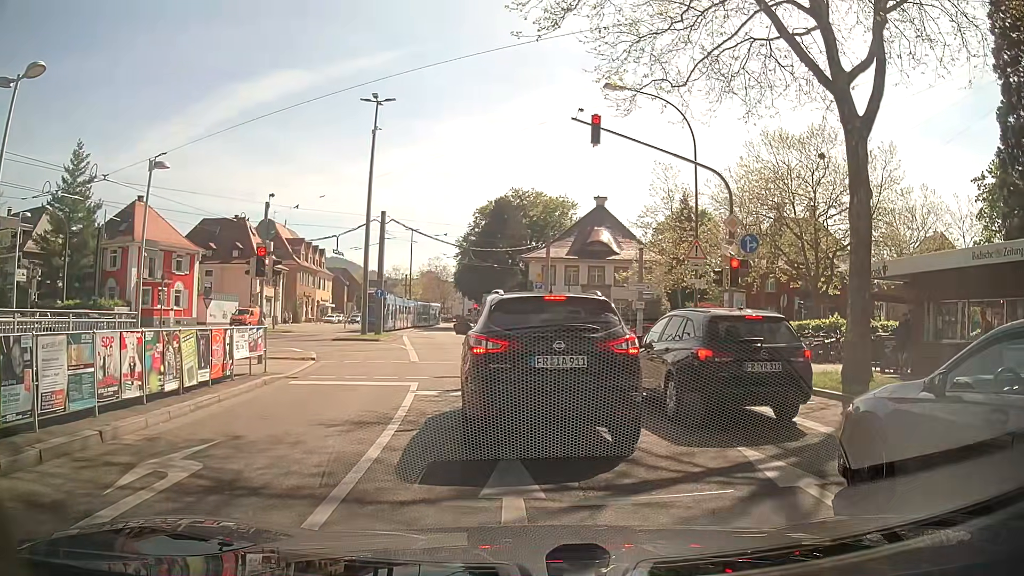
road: secondary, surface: asphalt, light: Day
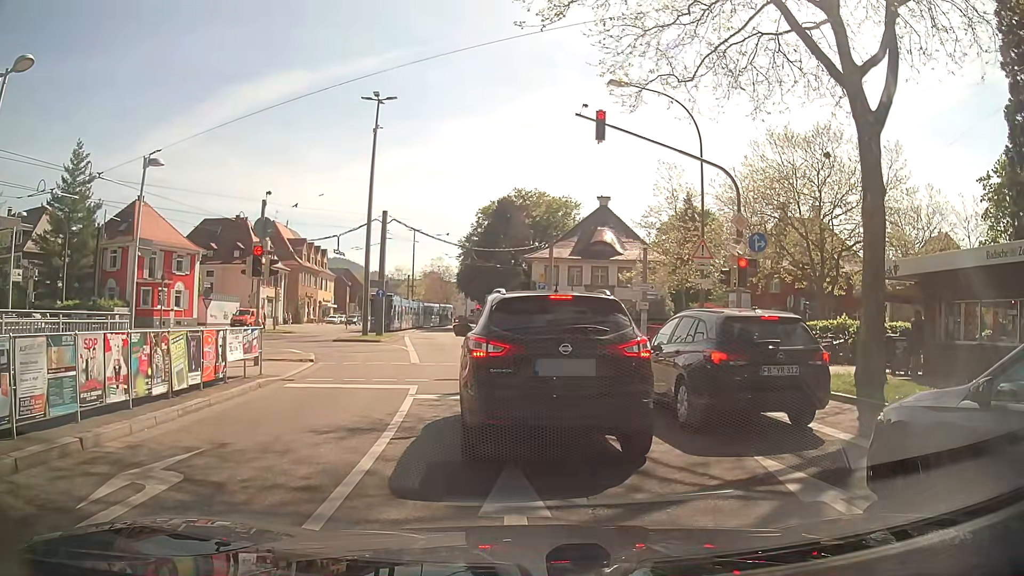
(0.0, +0.4) m; 0°
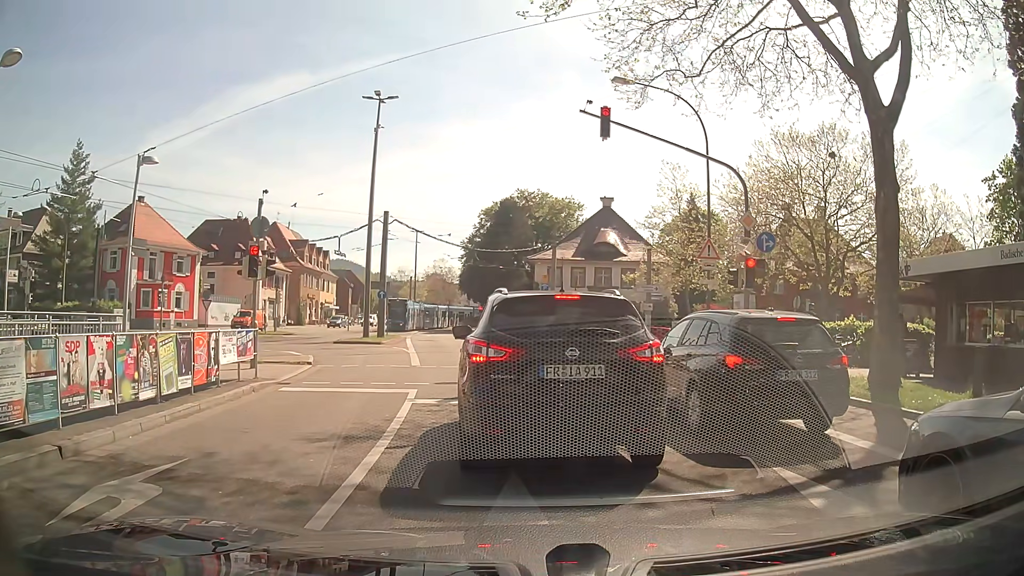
(0.0, +0.5) m; 0°
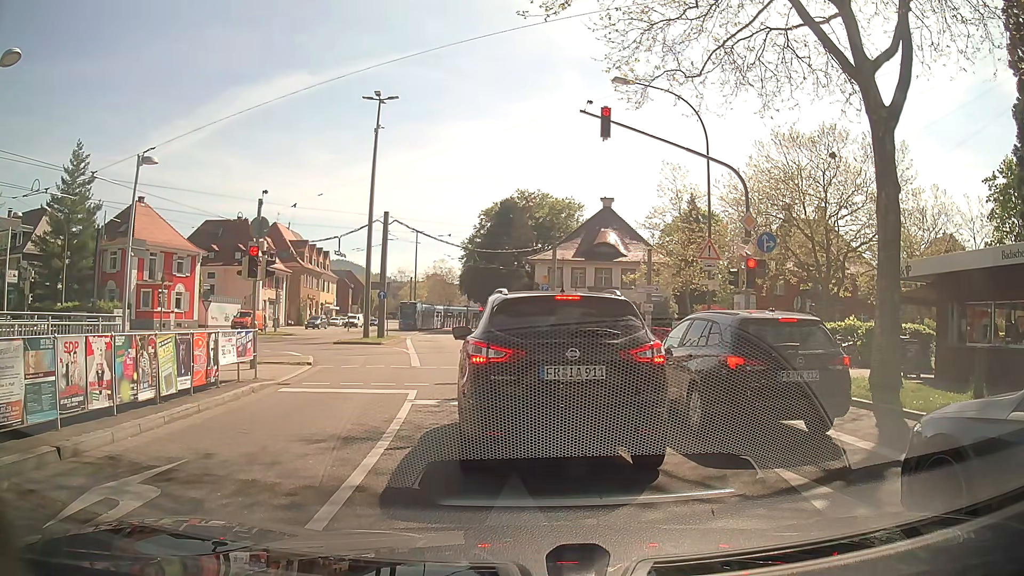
(0.0, +0.1) m; 0°
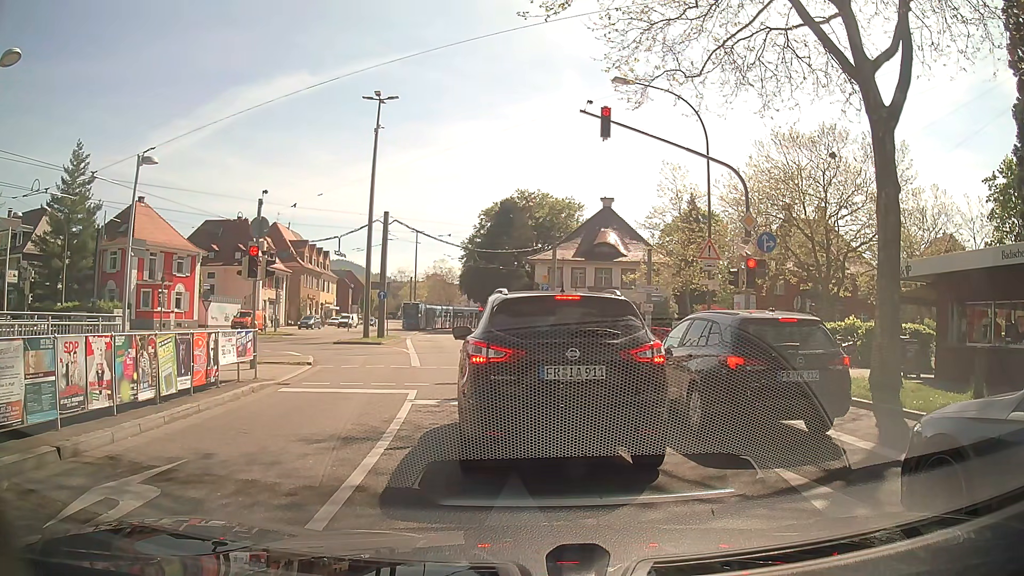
(0.0, 0.0) m; 0°
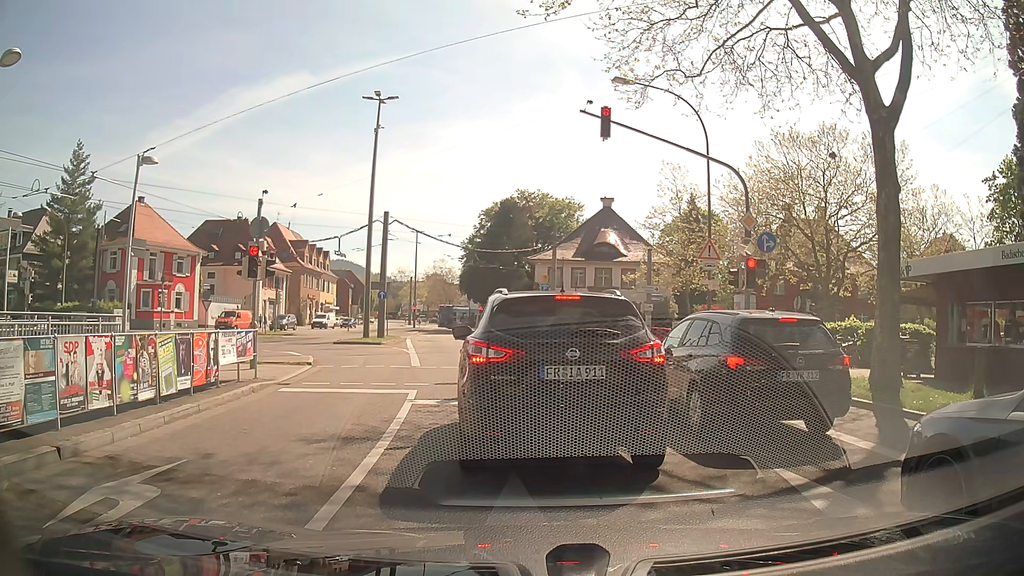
(0.0, 0.0) m; 0°
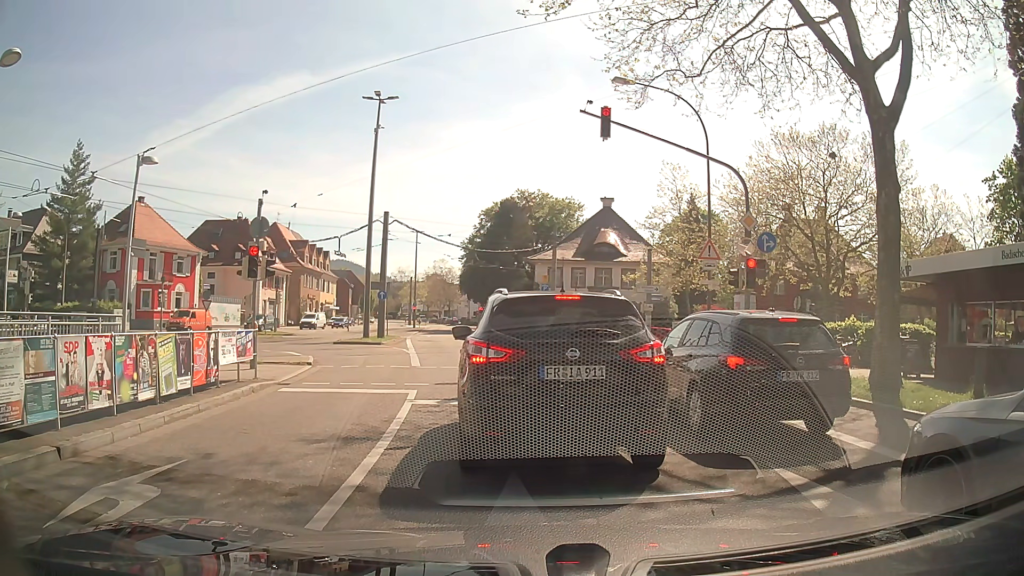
(0.0, 0.0) m; 0°
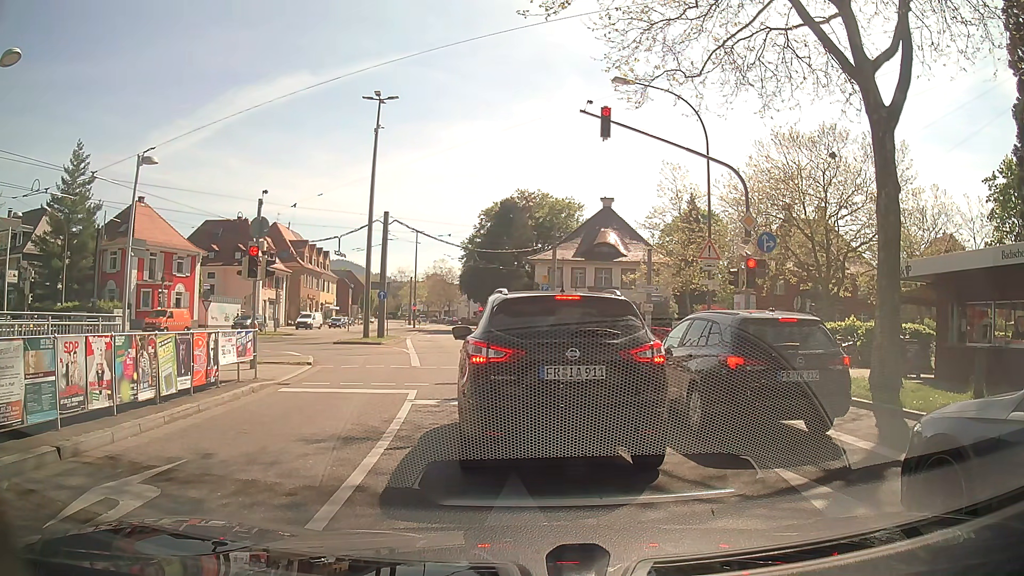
(0.0, 0.0) m; 0°
